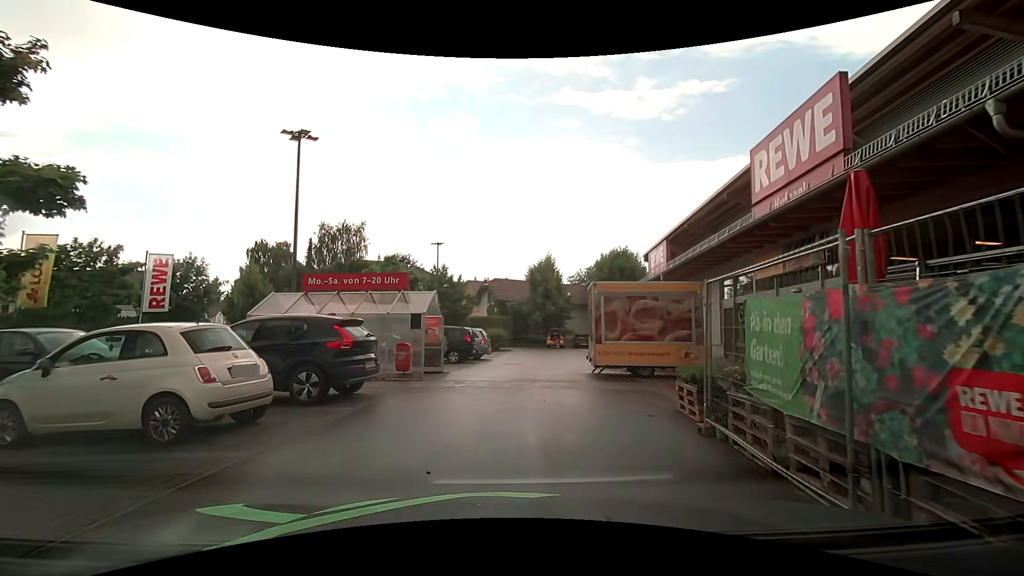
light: Day
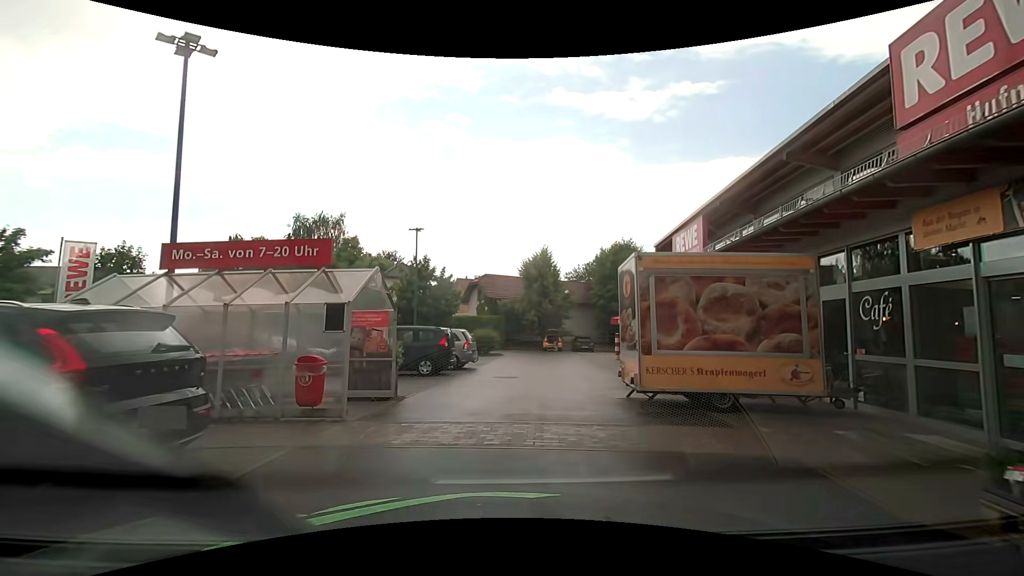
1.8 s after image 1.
(-0.1, +5.6) m; -1°
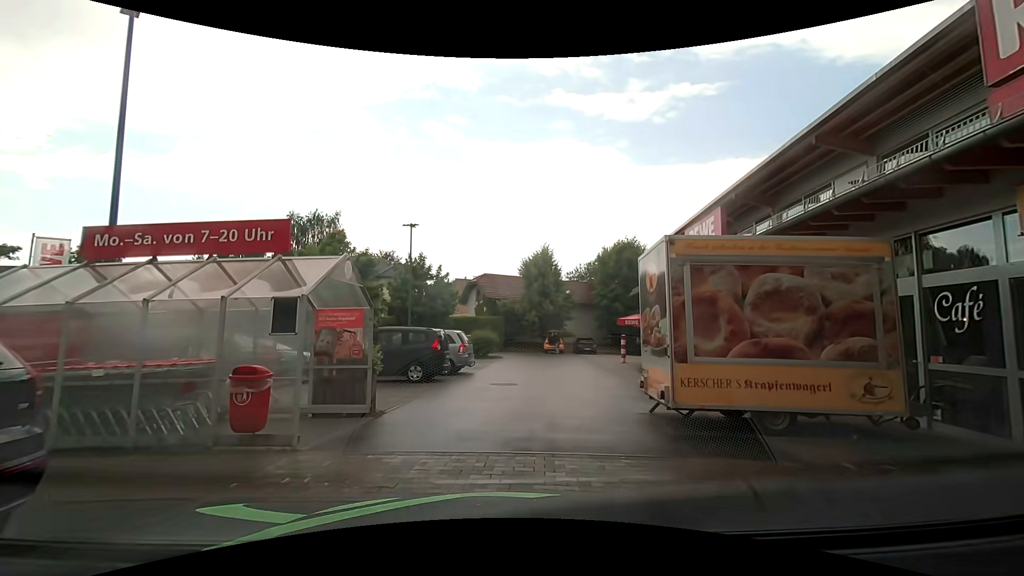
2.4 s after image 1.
(0.0, +1.7) m; -1°
